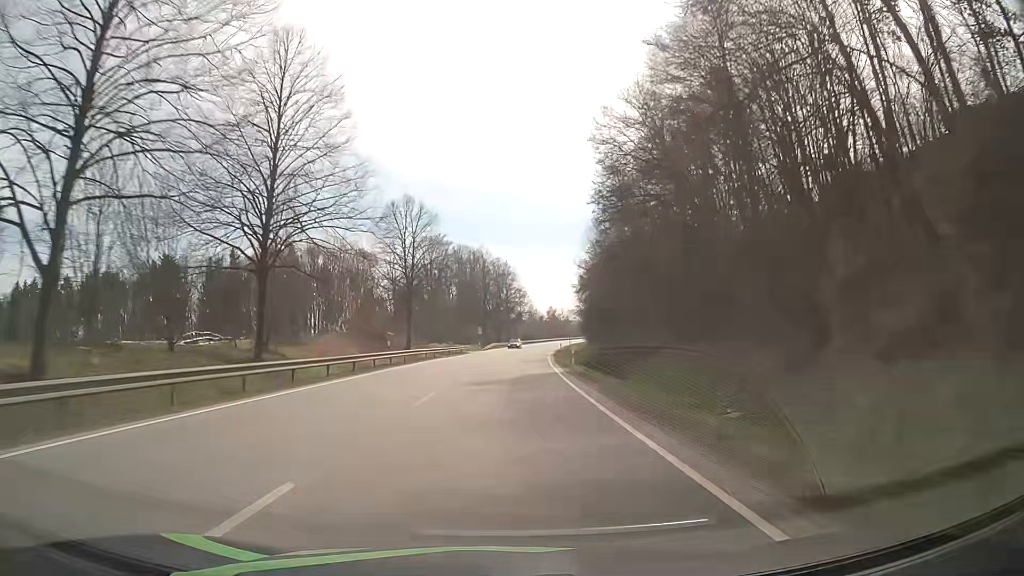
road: primary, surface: asphalt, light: Day
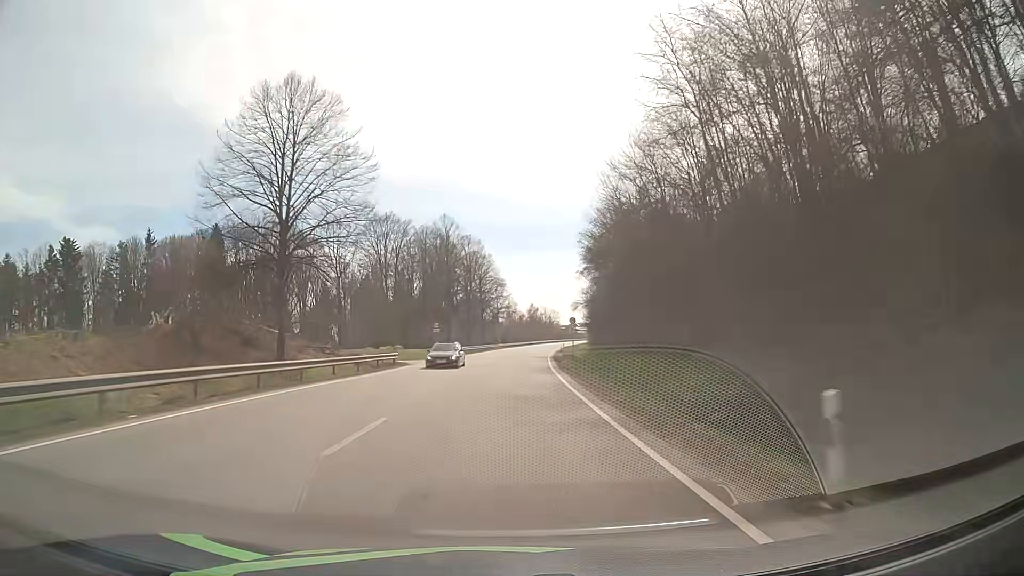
(+0.6, +30.4) m; +2°
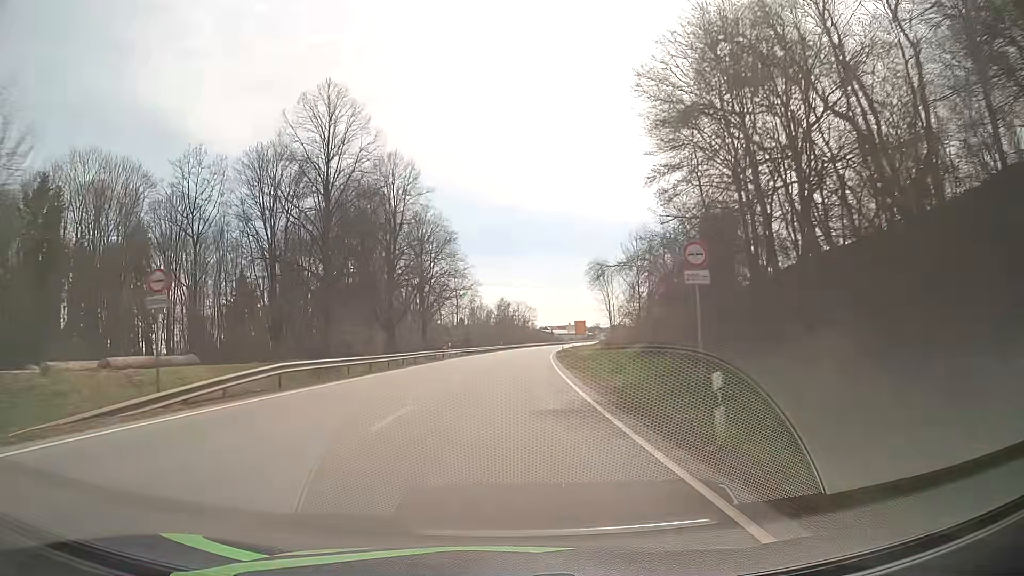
(+1.1, +45.4) m; +3°
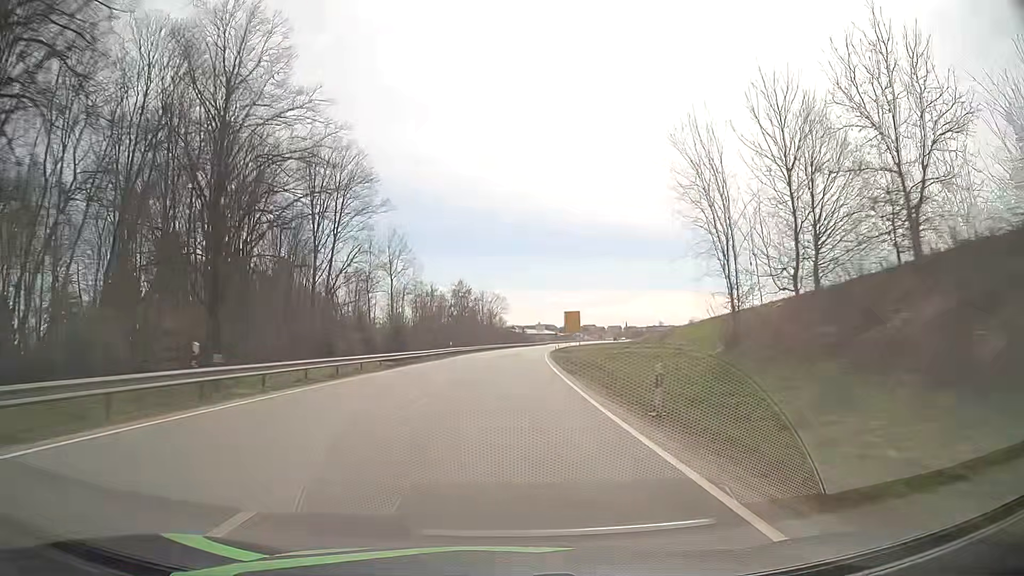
(+1.1, +45.1) m; +3°
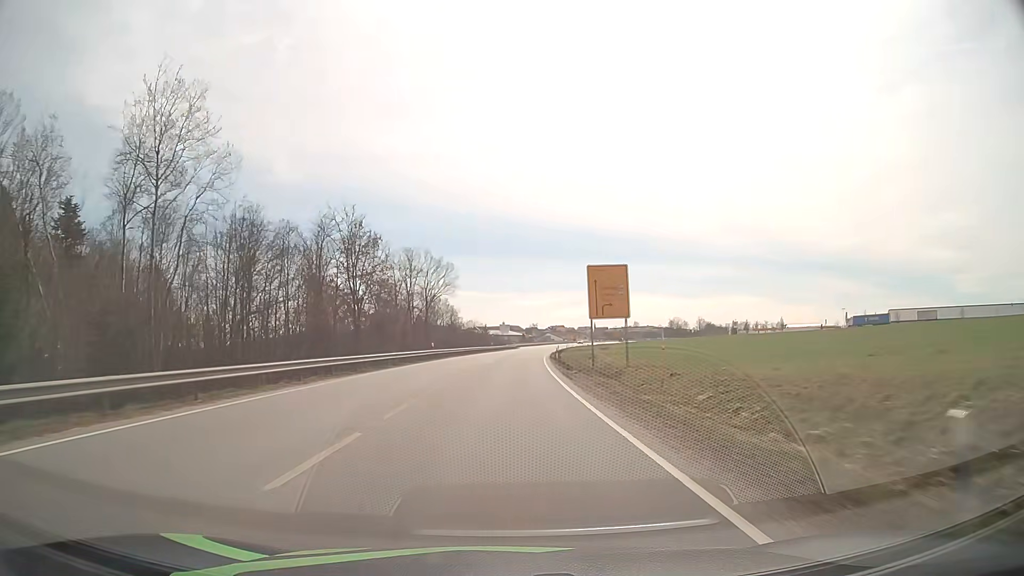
(+1.5, +59.7) m; +3°
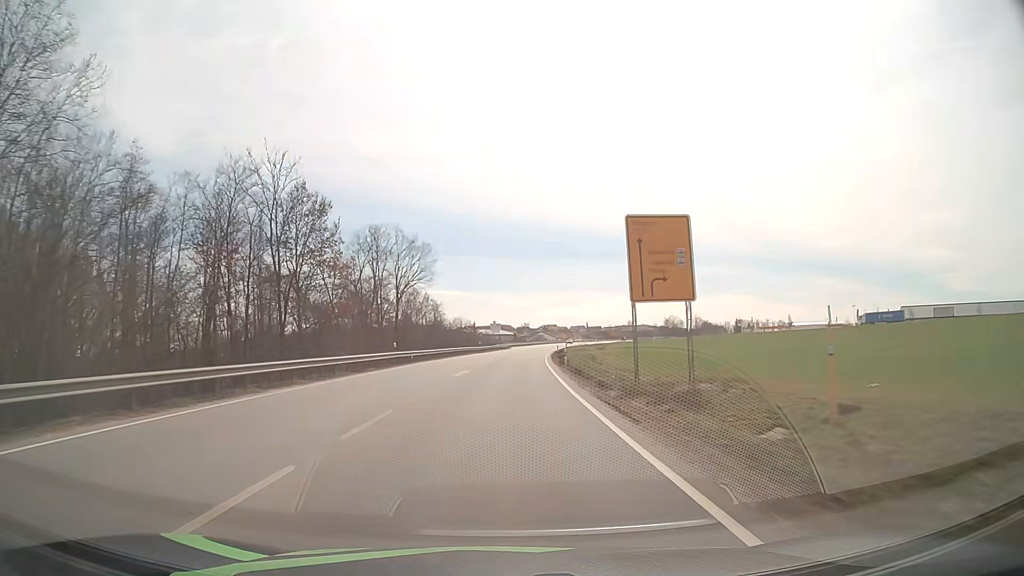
(+0.1, +14.9) m; +1°
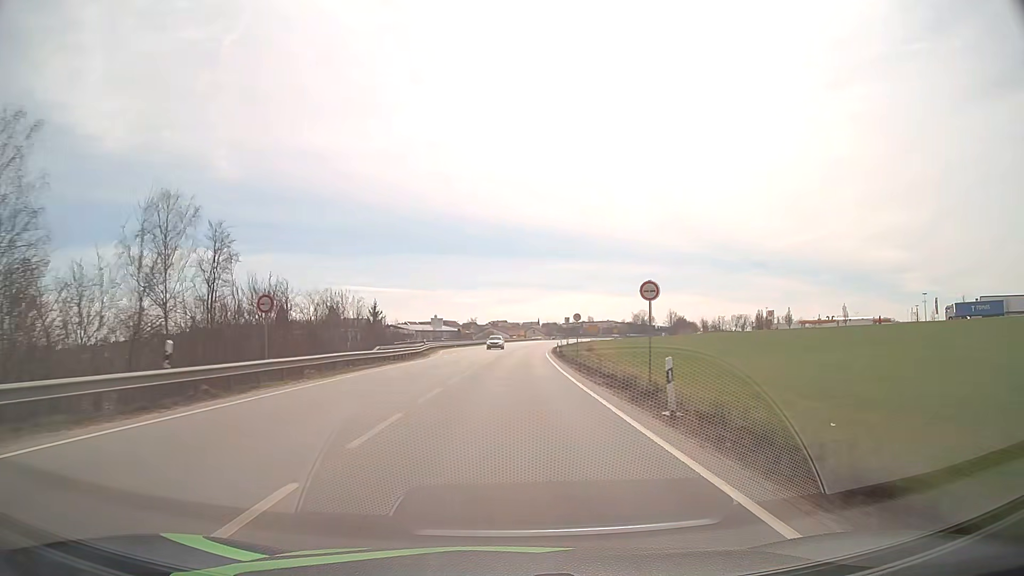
(+2.4, +72.7) m; +5°
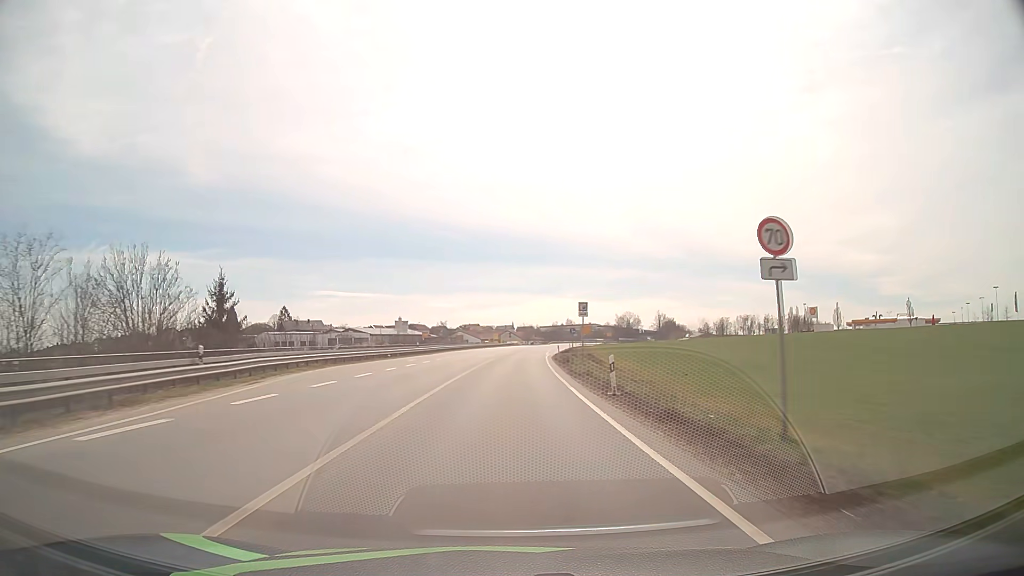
(+0.8, +41.2) m; +2°
(0, +10) (0, +20) (0, +30) (0, +40) (+1, +50) (+1, +60) (+2, +70) (+2, +80) (+3, +90) (+4, +100) m
